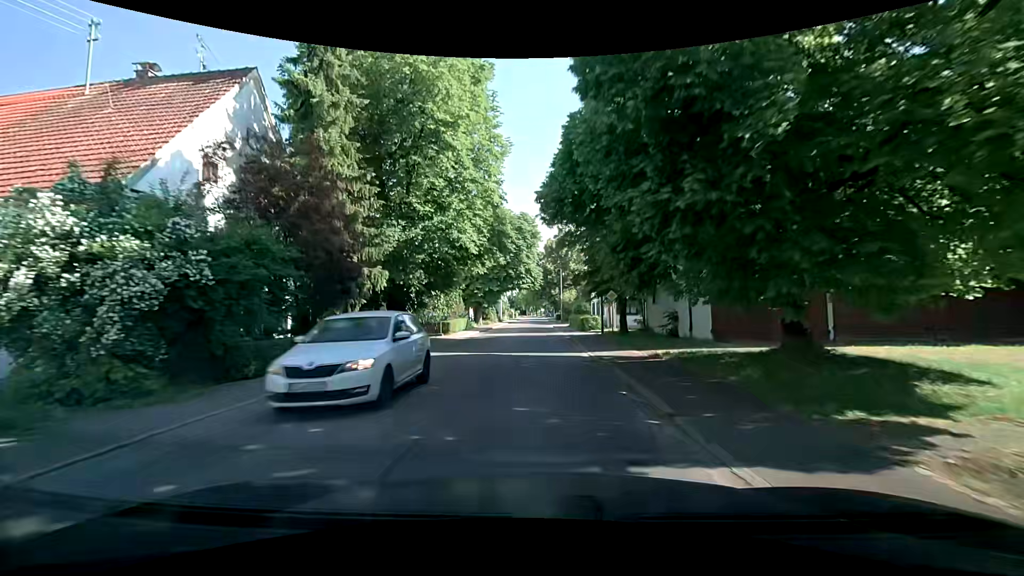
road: tertiary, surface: asphalt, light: Day
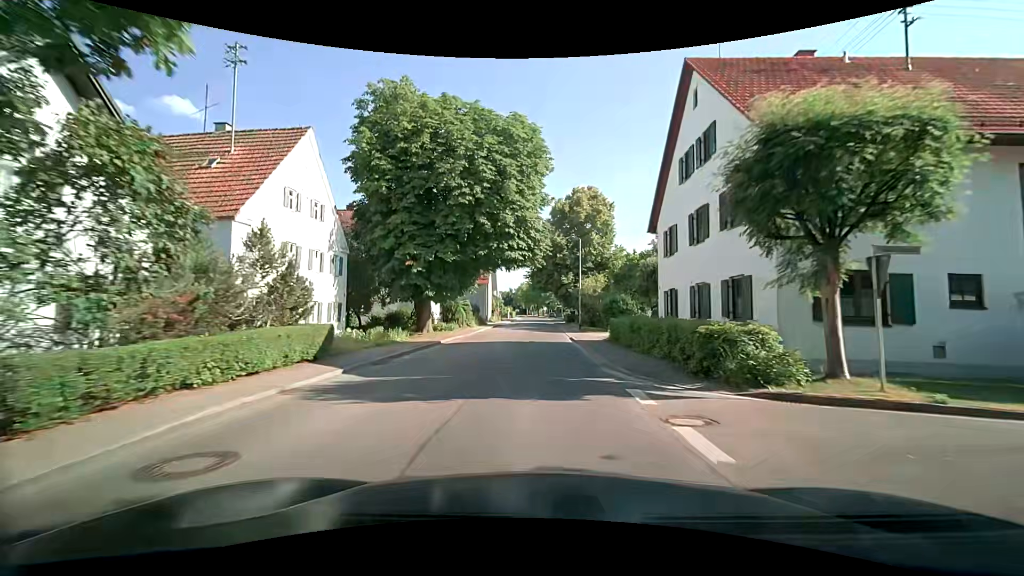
(+0.3, +28.9) m; 0°
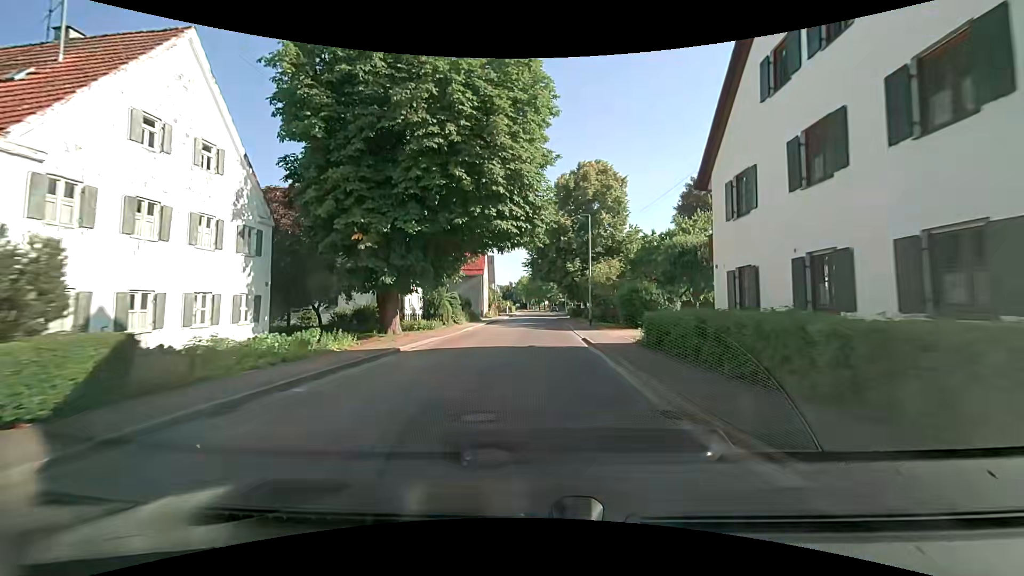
(0.0, +7.4) m; +1°
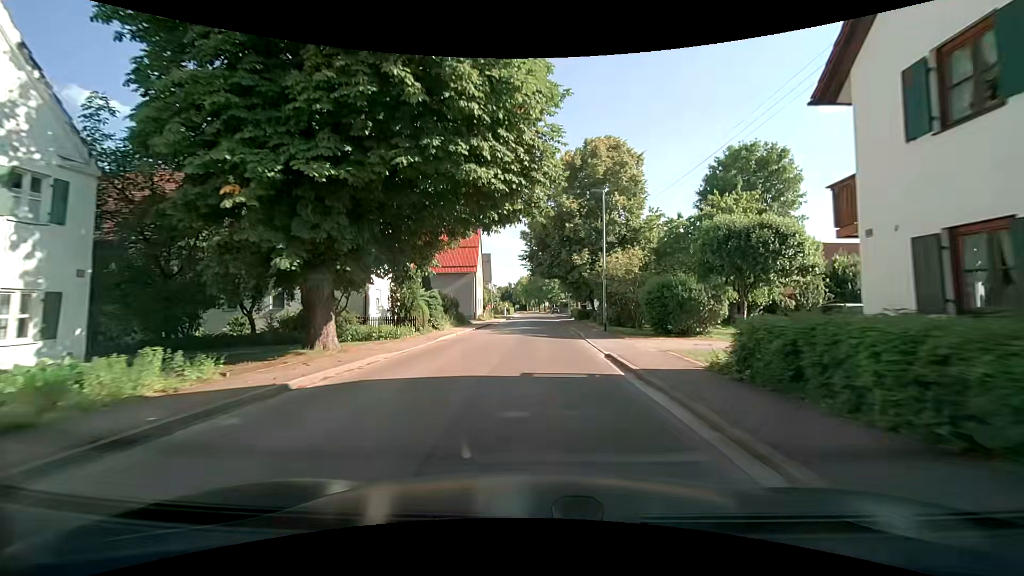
(0.0, +7.5) m; 0°
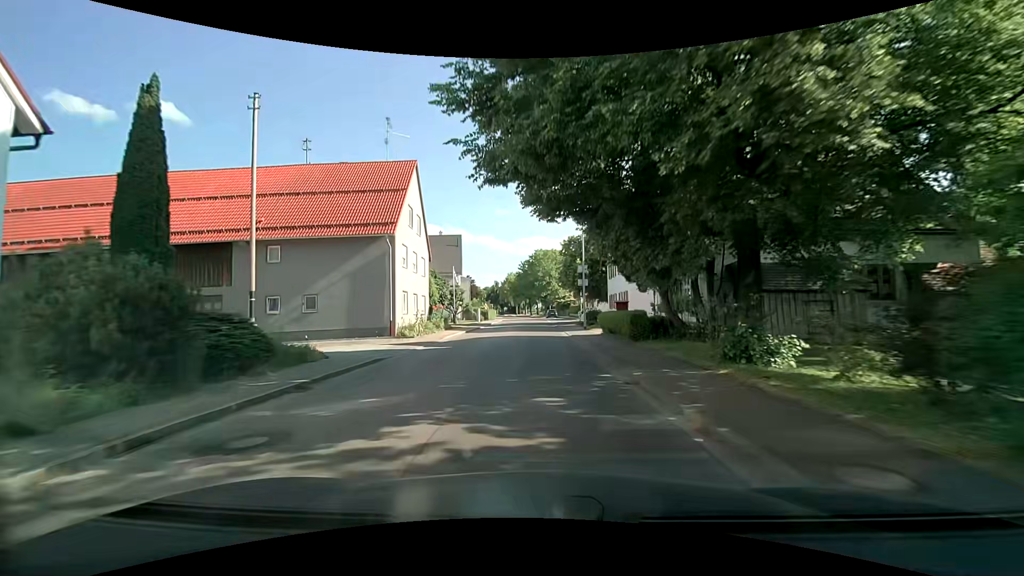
(+0.1, +30.0) m; +1°
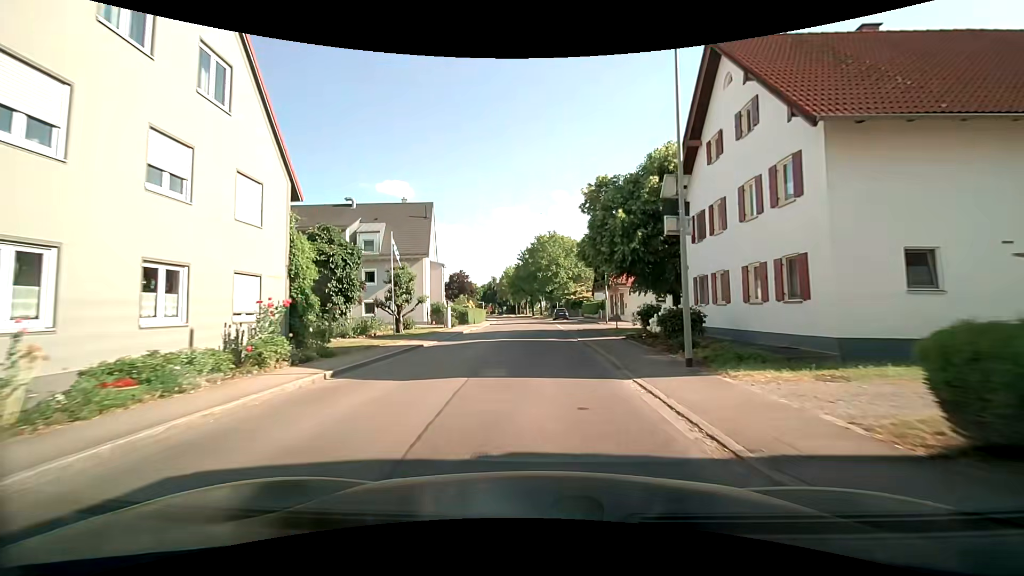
(-0.3, +22.5) m; -1°
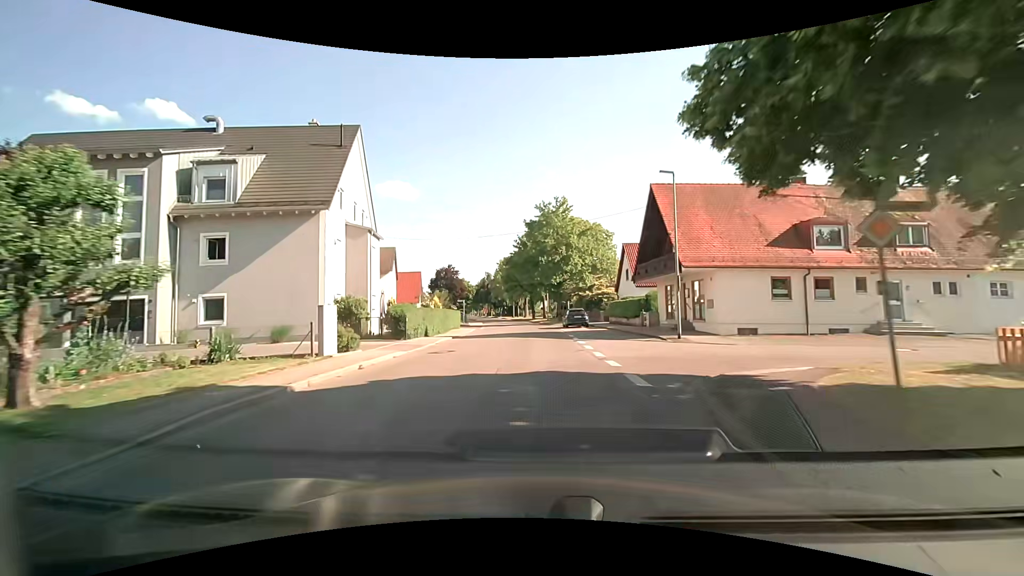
(-0.2, +22.7) m; 0°
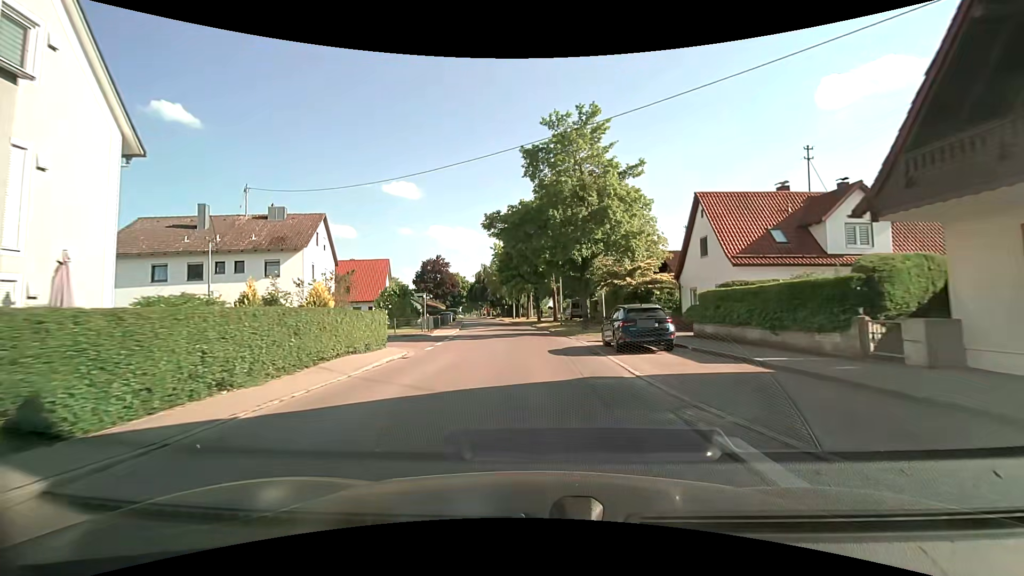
(-0.1, +22.7) m; -1°
(0, +10) (0, +20) (-1, +30) (-2, +40) (-3, +50) (-4, +60) (-5, +70) (-7, +80) (-8, +90) (-9, +99) m
